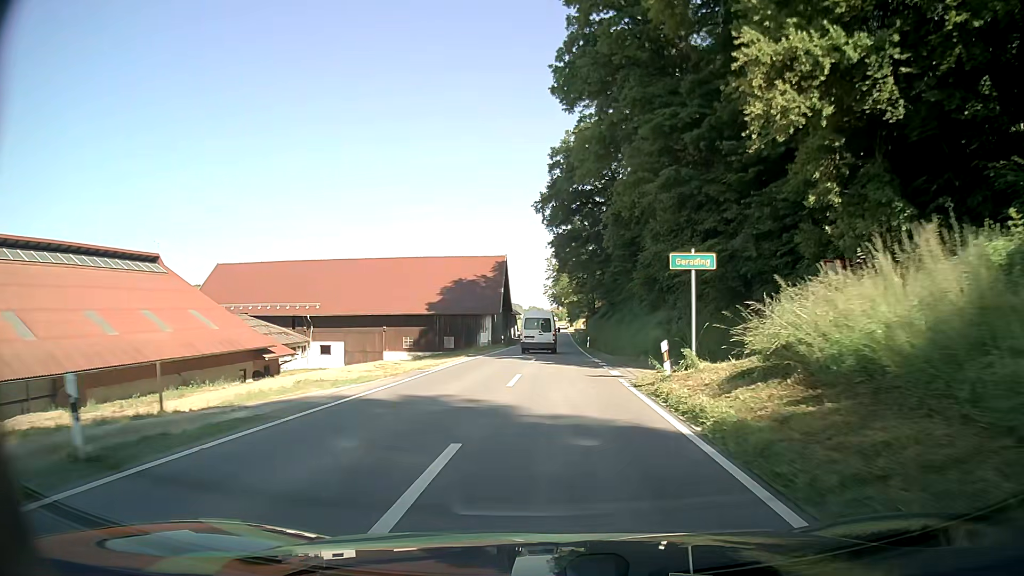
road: secondary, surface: asphalt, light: Day
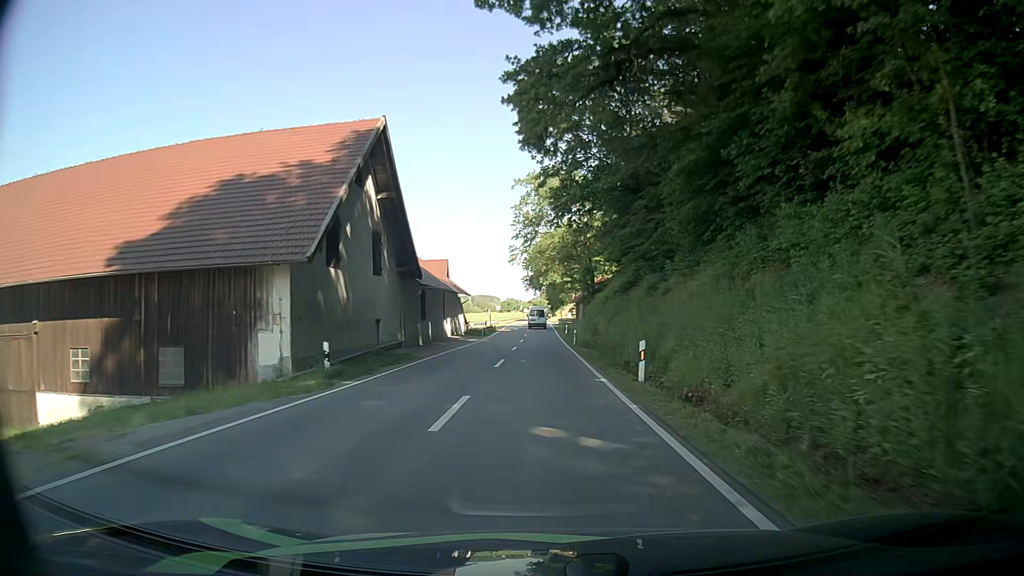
(+0.8, +43.2) m; +2°
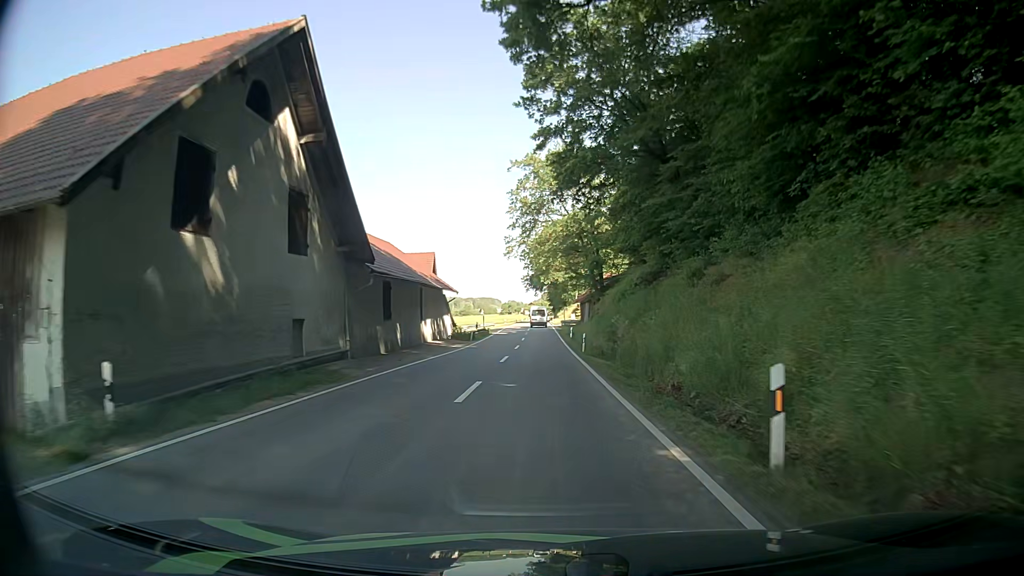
(0.0, +9.0) m; 0°
